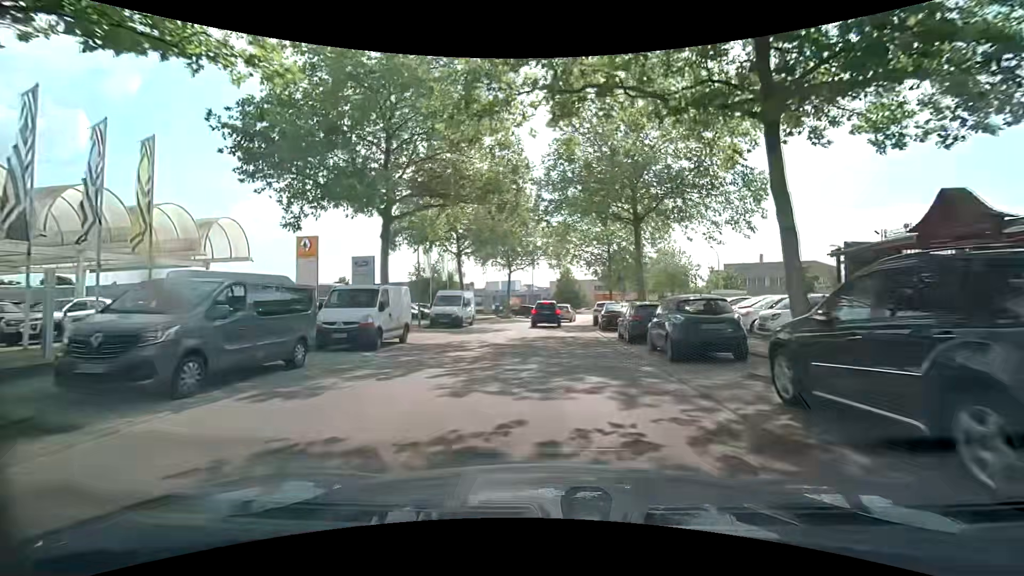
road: tertiary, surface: asphalt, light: Day
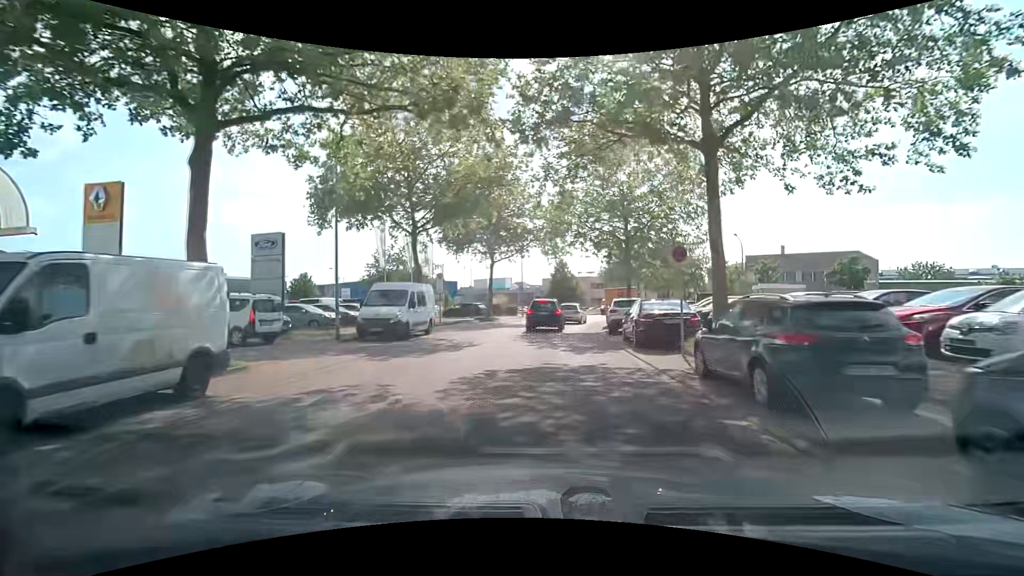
(+0.2, +11.2) m; +2°
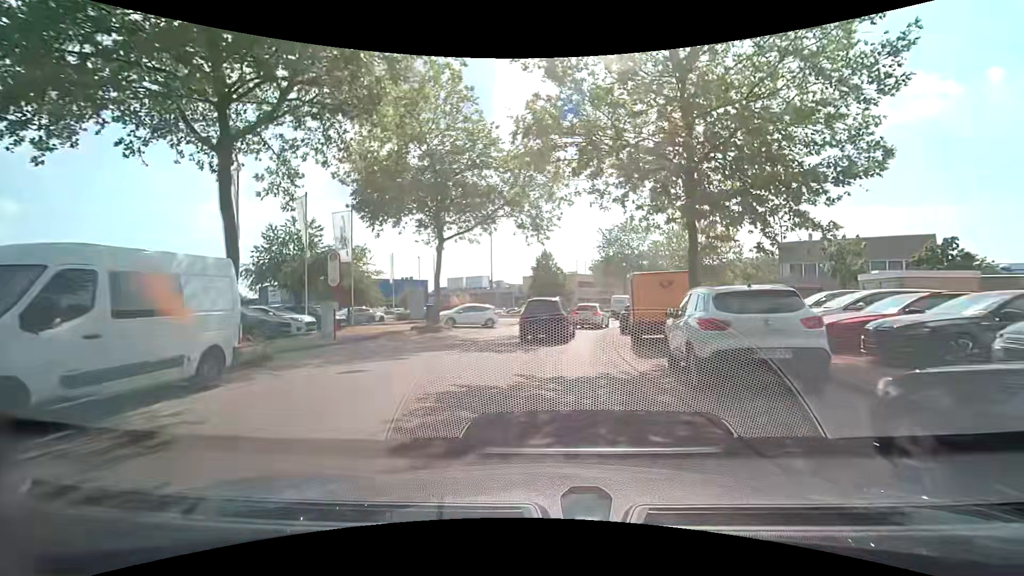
(+0.1, +14.6) m; +2°
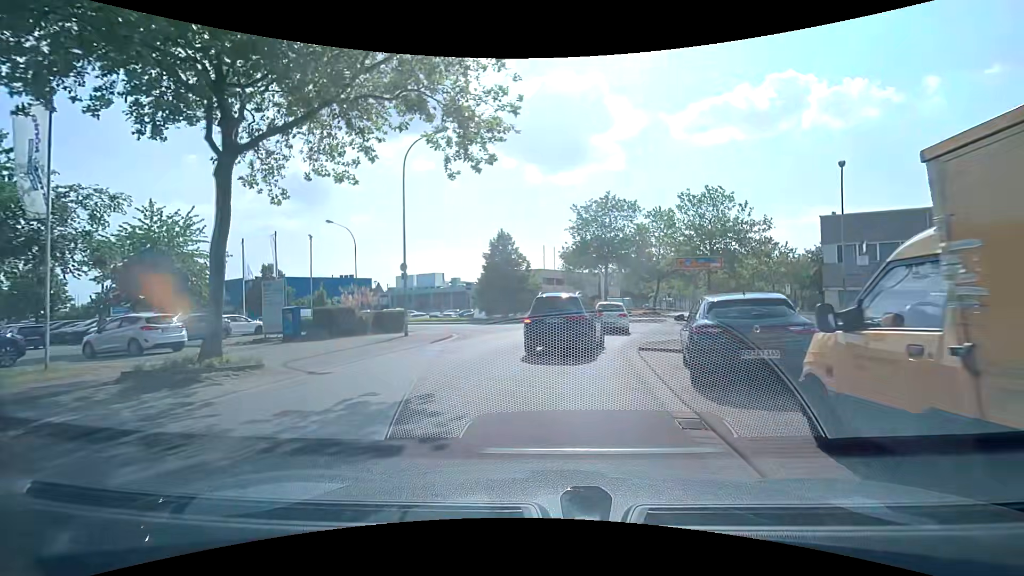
(+0.6, +15.5) m; +4°
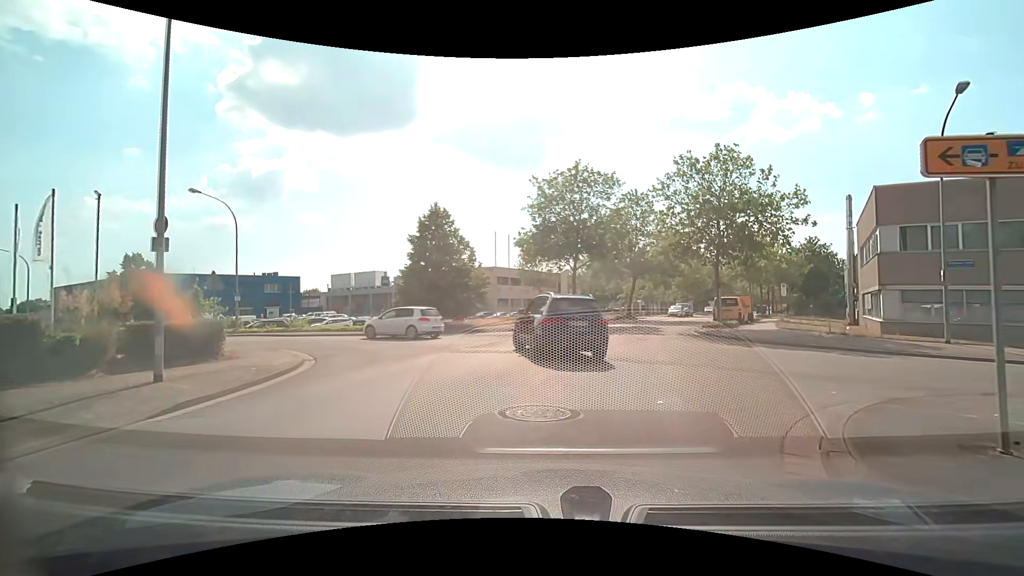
(+0.5, +12.0) m; +6°
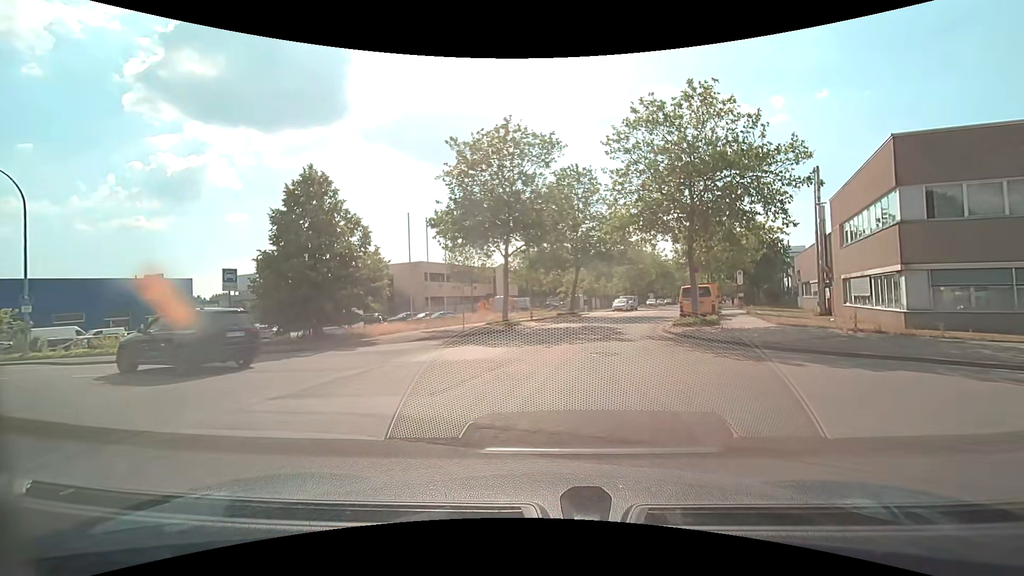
(+0.5, +8.5) m; +5°
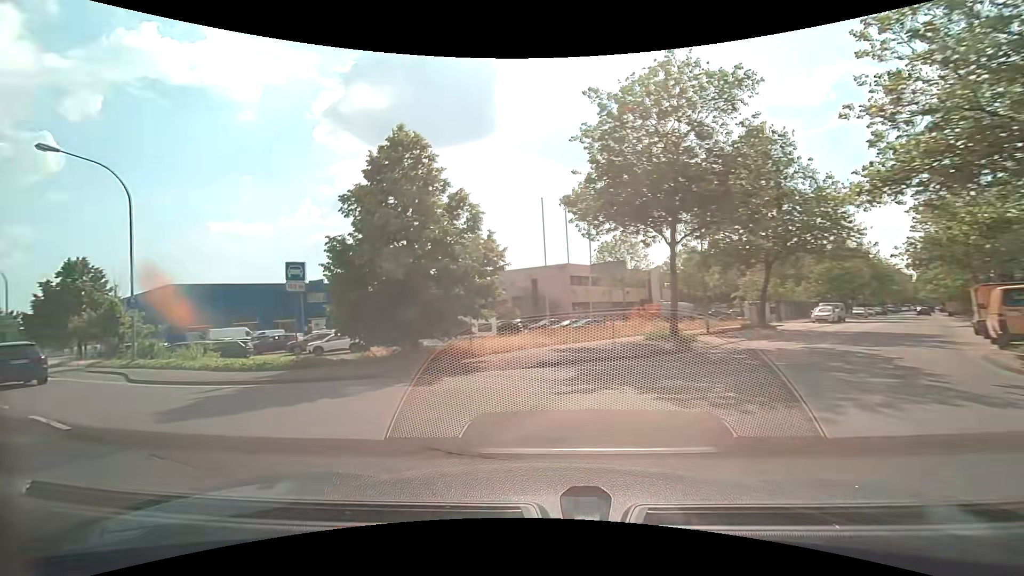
(-0.6, +7.8) m; -18°
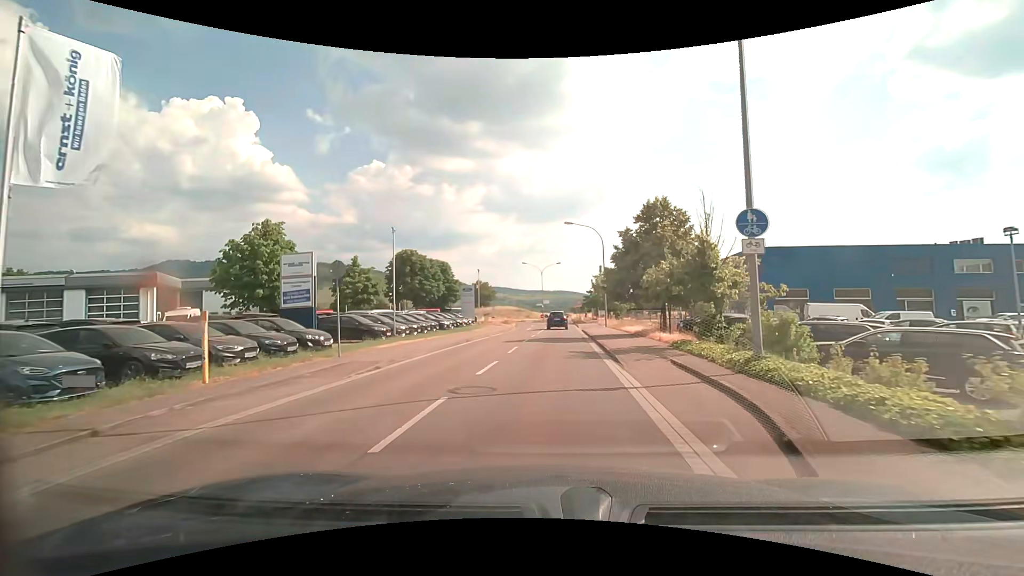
(-11.1, +14.4) m; -58°
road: tertiary_link
(0, +10) (0, +20) (+1, +30) (+1, +40) (+2, +50) (+2, +60) (+3, +70) (+3, +80) (+4, +90) (+4, +100) m
